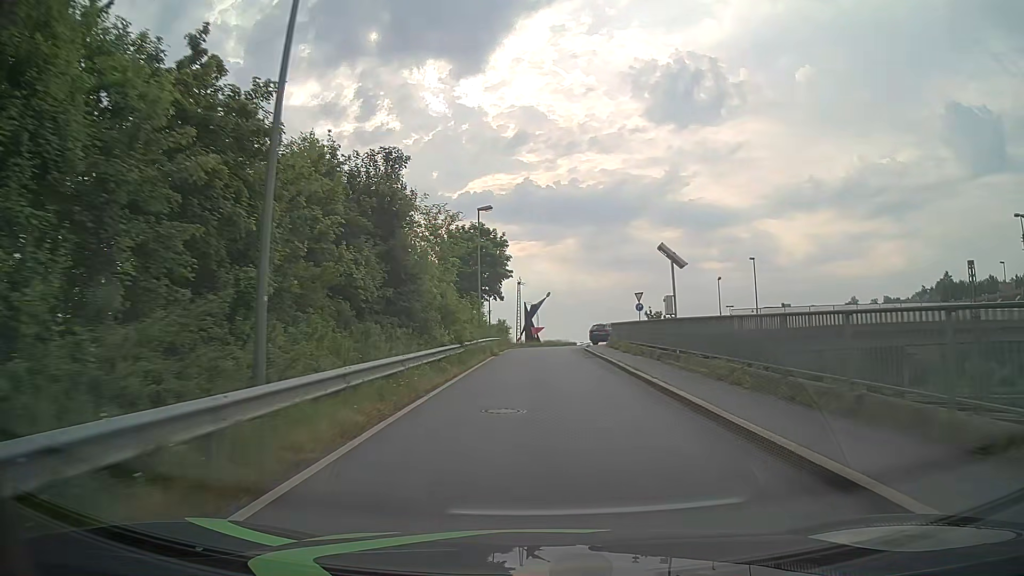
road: unclassified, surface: asphalt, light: Day
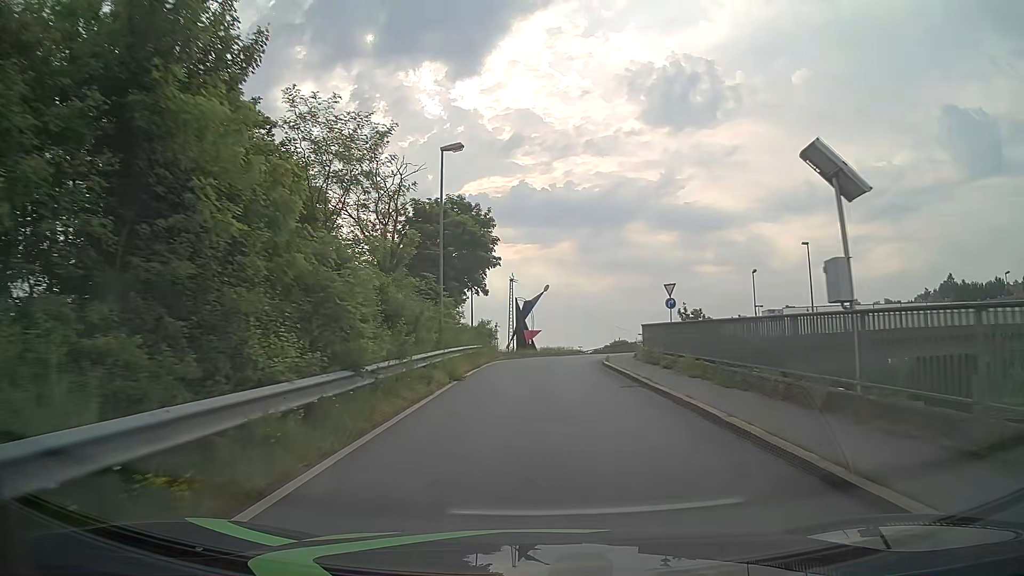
(0.0, +13.0) m; 0°
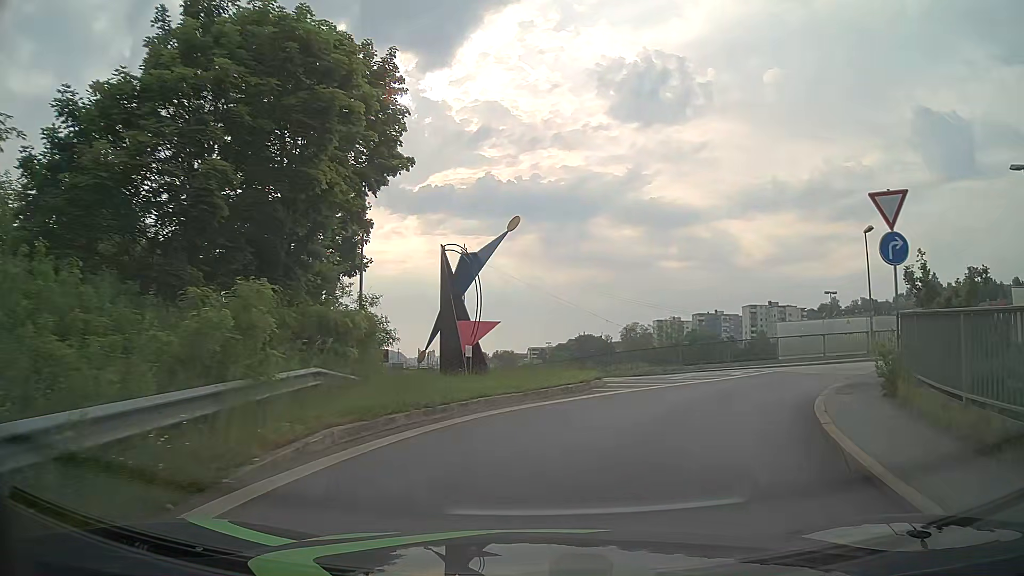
(+0.6, +25.1) m; +4°
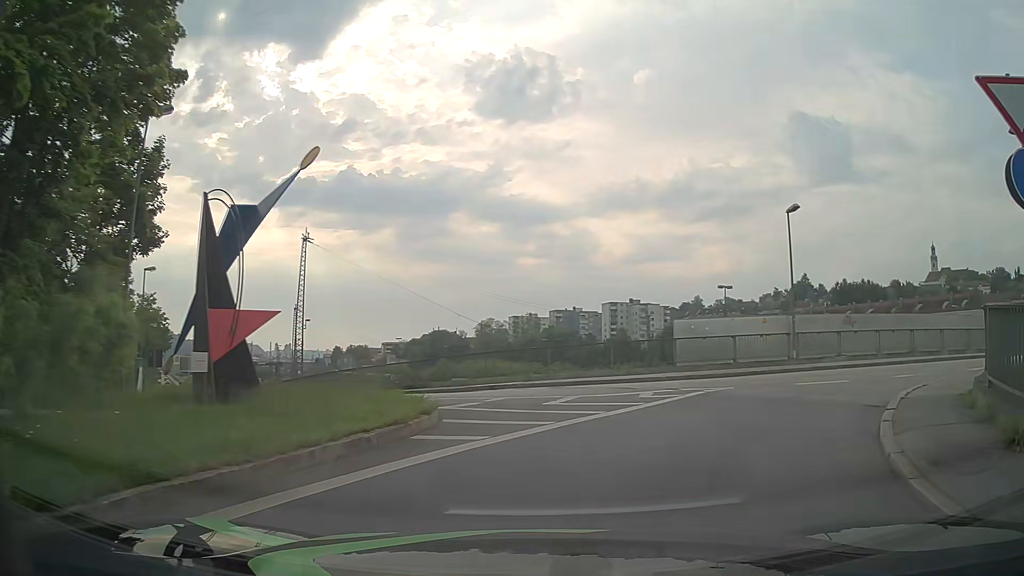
(+0.6, +6.9) m; +13°
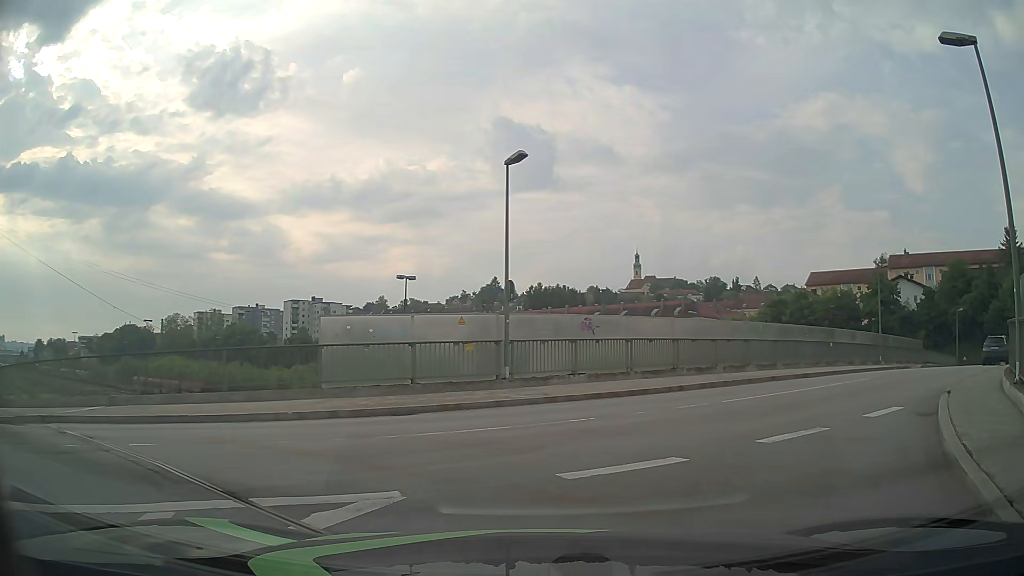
(+1.9, +8.9) m; +26°
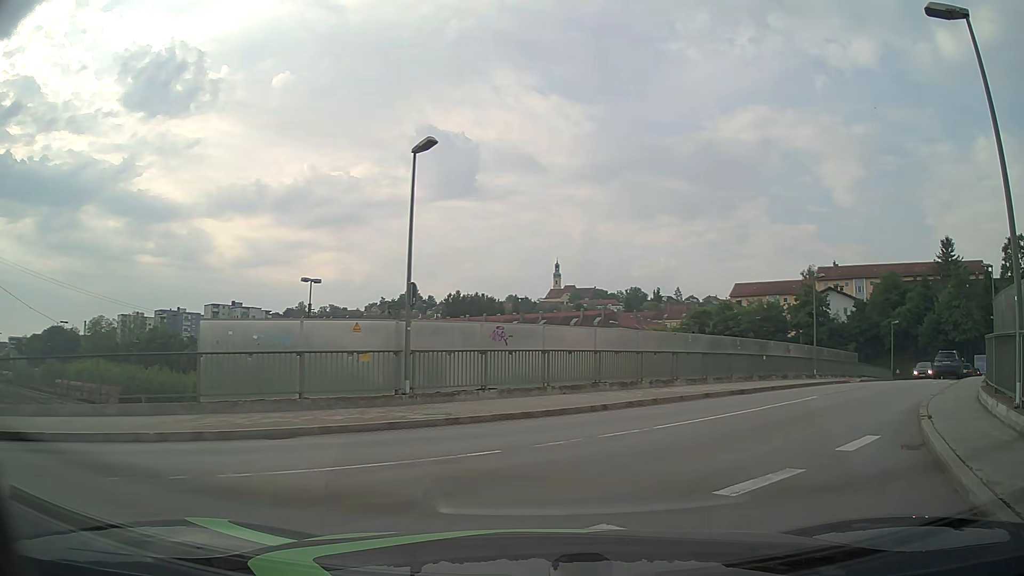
(+0.1, +2.2) m; +9°
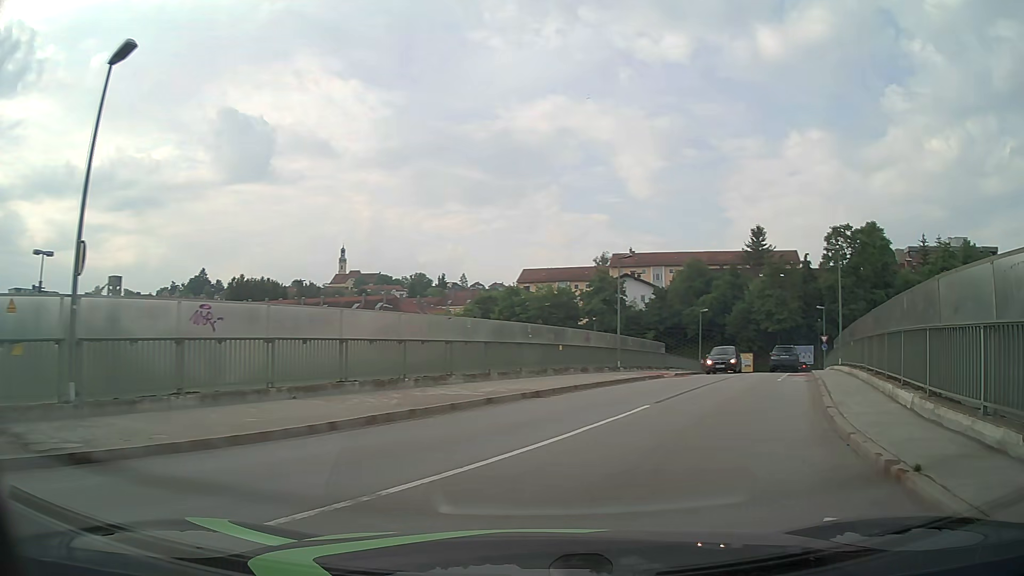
(+0.7, +5.5) m; +17°
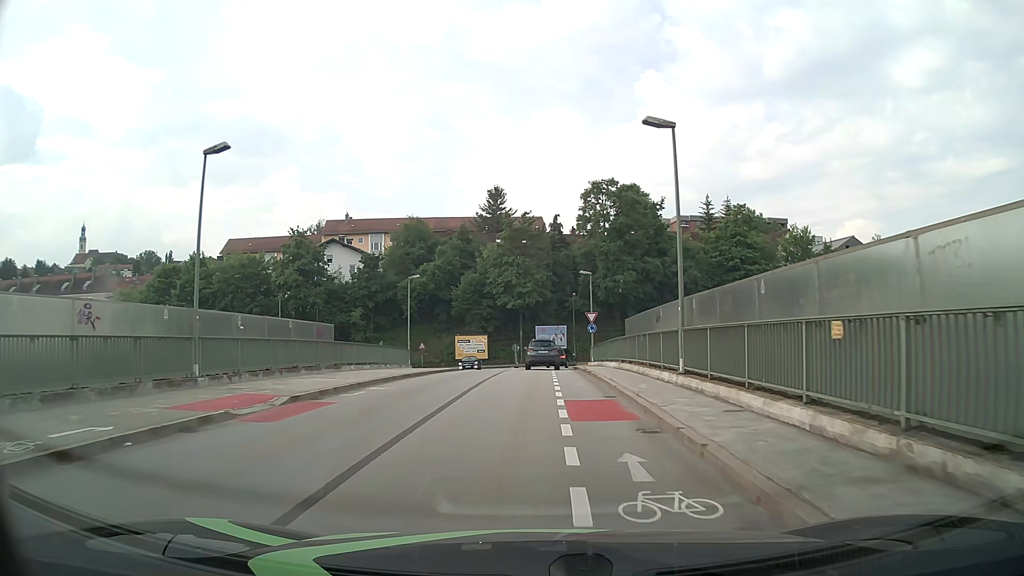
(+5.9, +19.4) m; +22°
(0, +10) (0, +20) (0, +30) (0, +40) (+1, +50) (+3, +60) (+1, +69) (-9, +70) (-19, +70) (-29, +69) m
